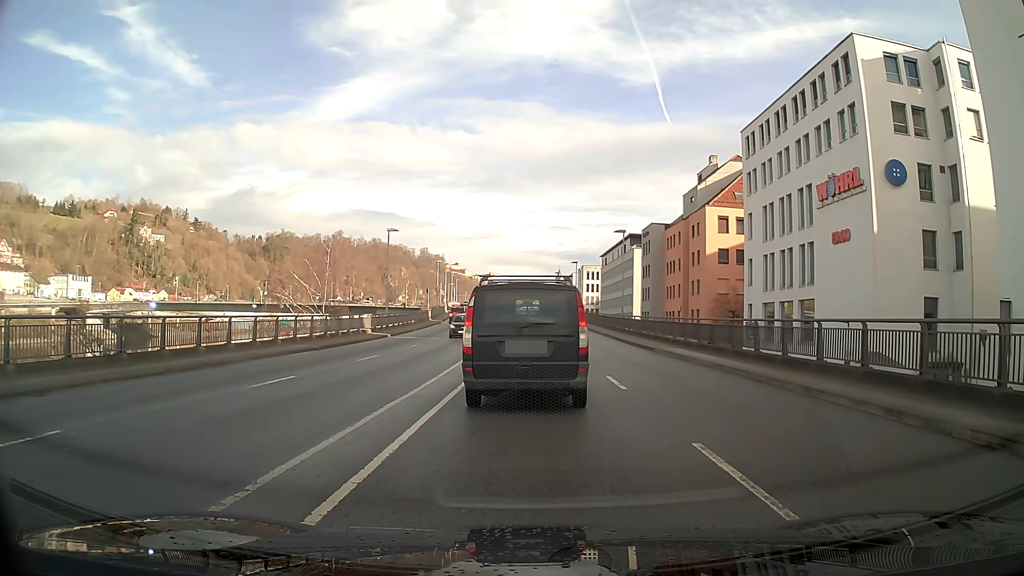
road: primary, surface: asphalt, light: Day
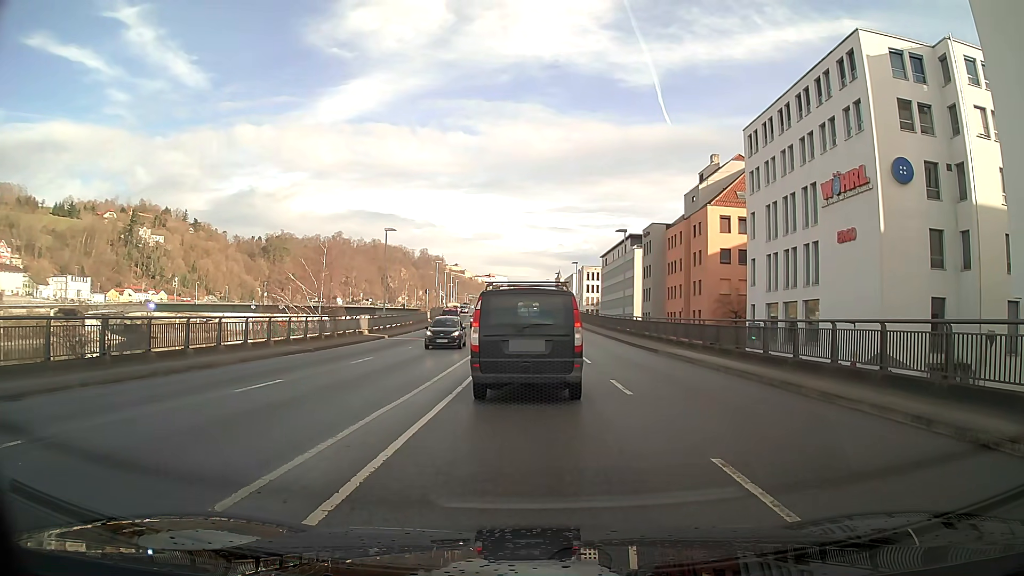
(0.0, +0.9) m; -2°
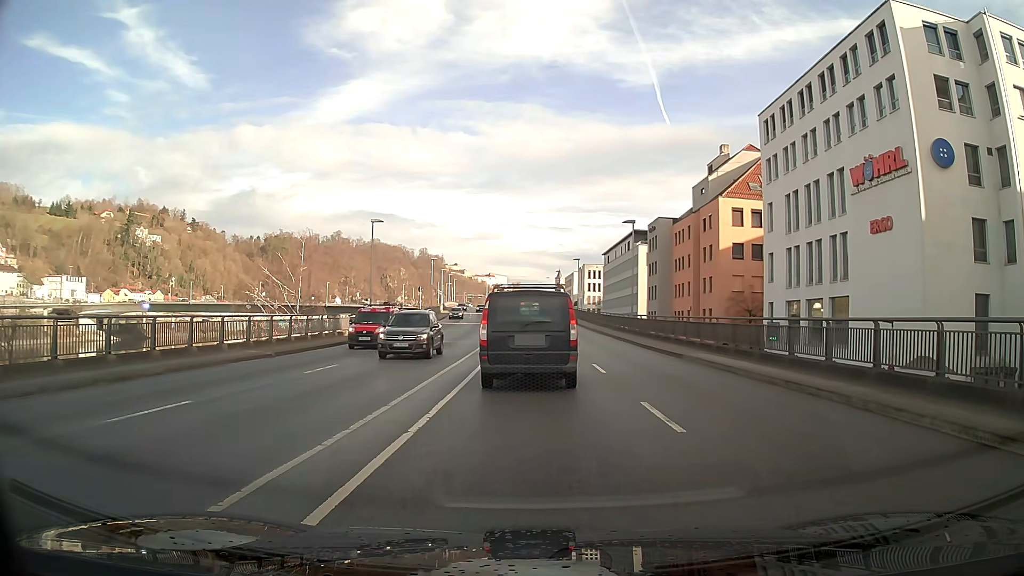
(+0.1, +4.6) m; +2°
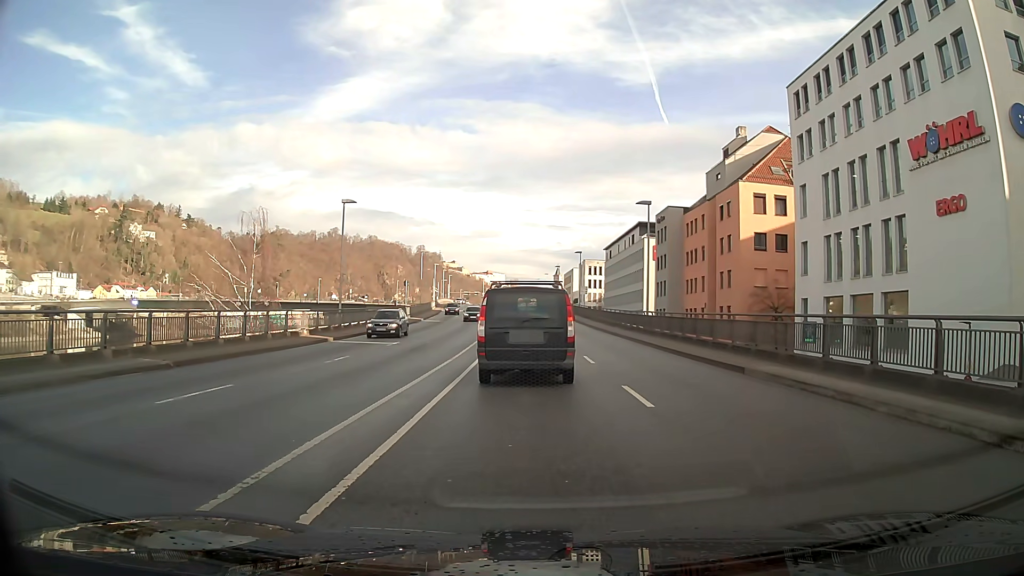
(0.0, +7.1) m; 0°
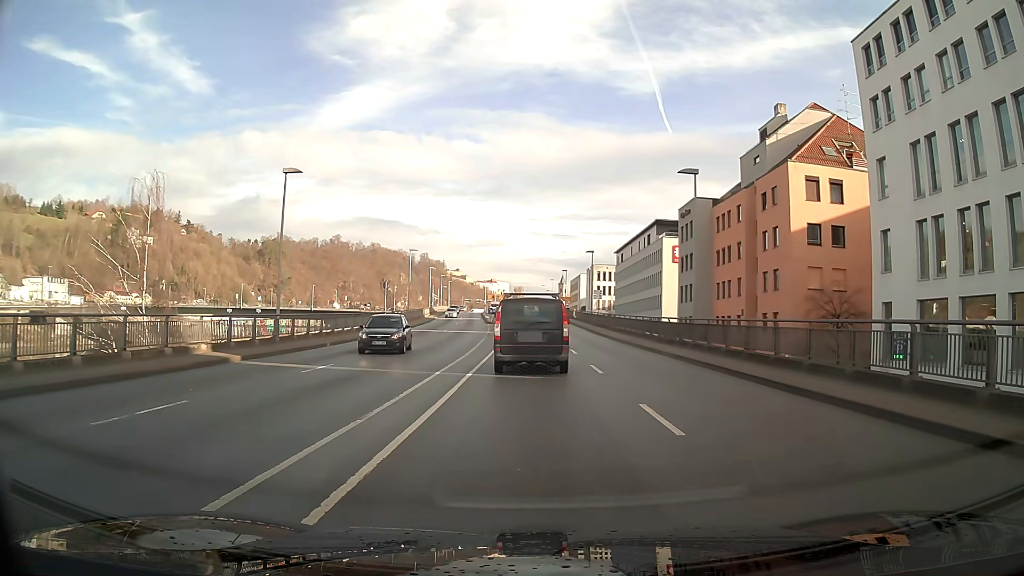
(-0.2, +11.2) m; -1°
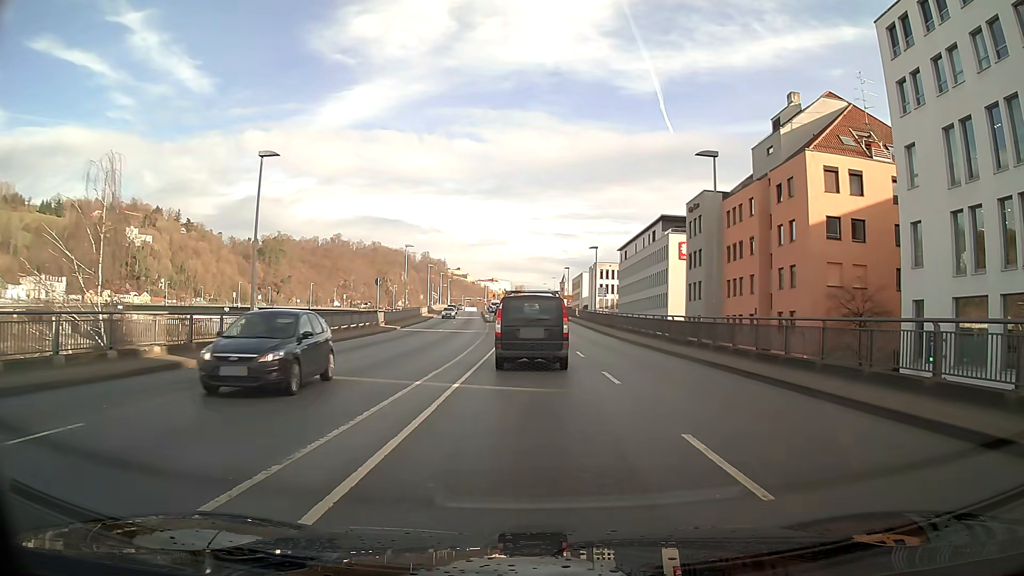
(0.0, +3.2) m; 0°
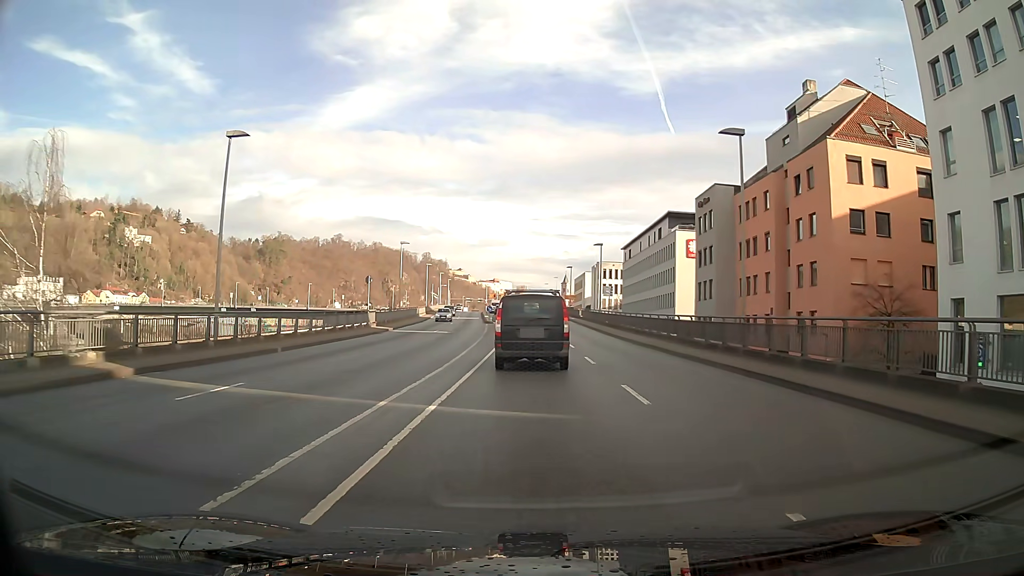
(0.0, +3.5) m; 0°
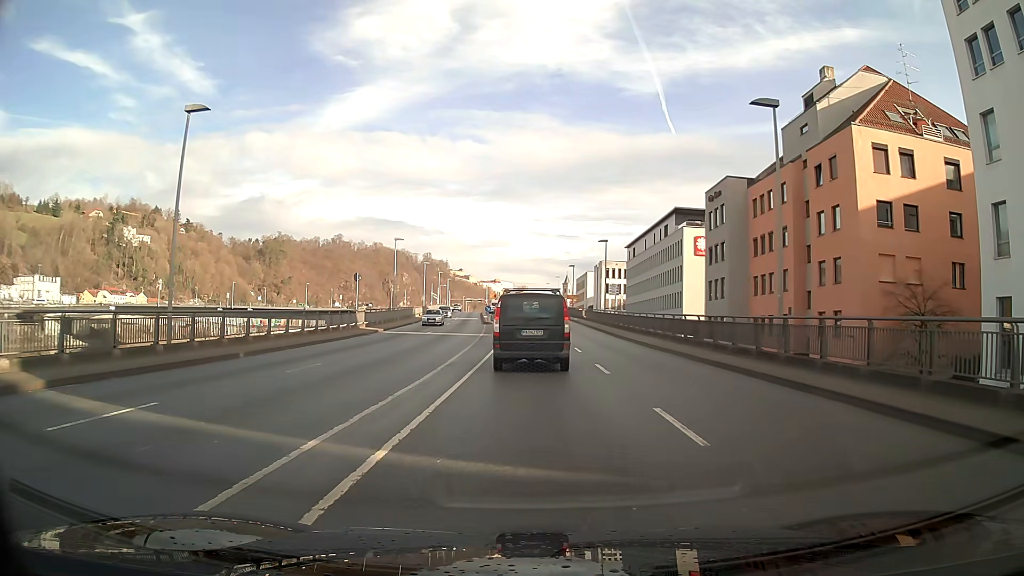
(0.0, +3.5) m; 0°
